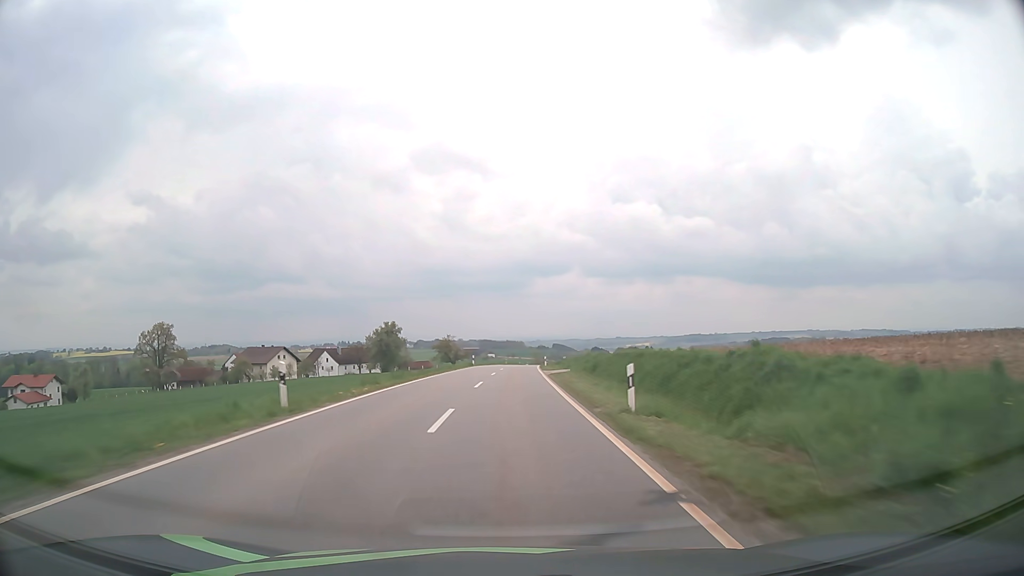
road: tertiary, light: Day
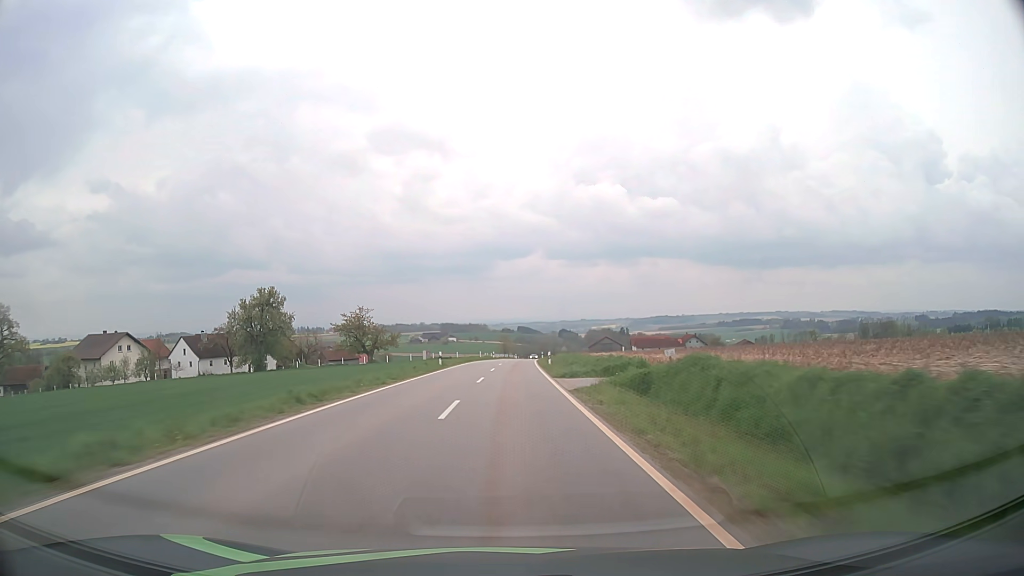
(+1.8, +71.2) m; +3°
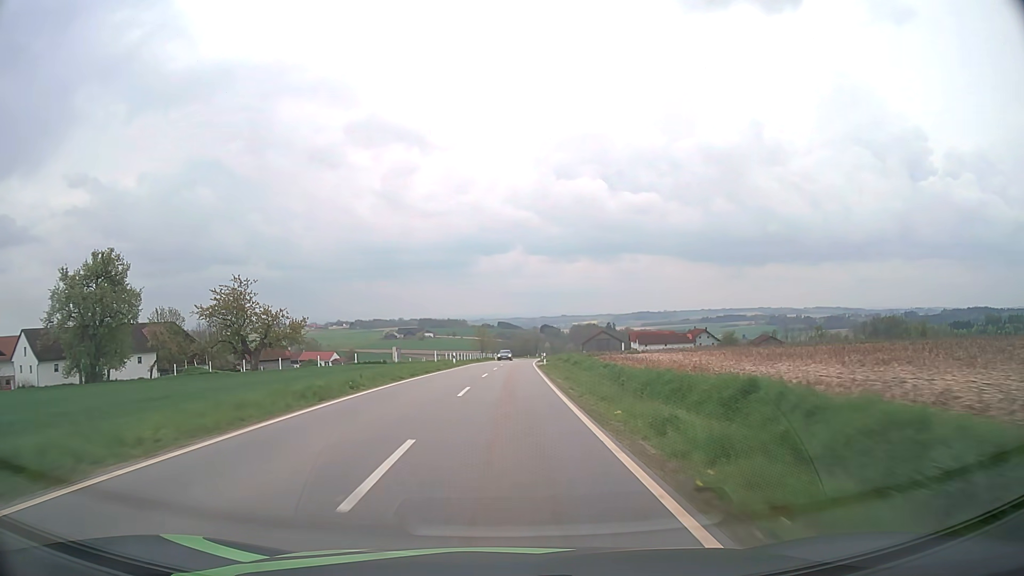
(+0.7, +43.0) m; +2°
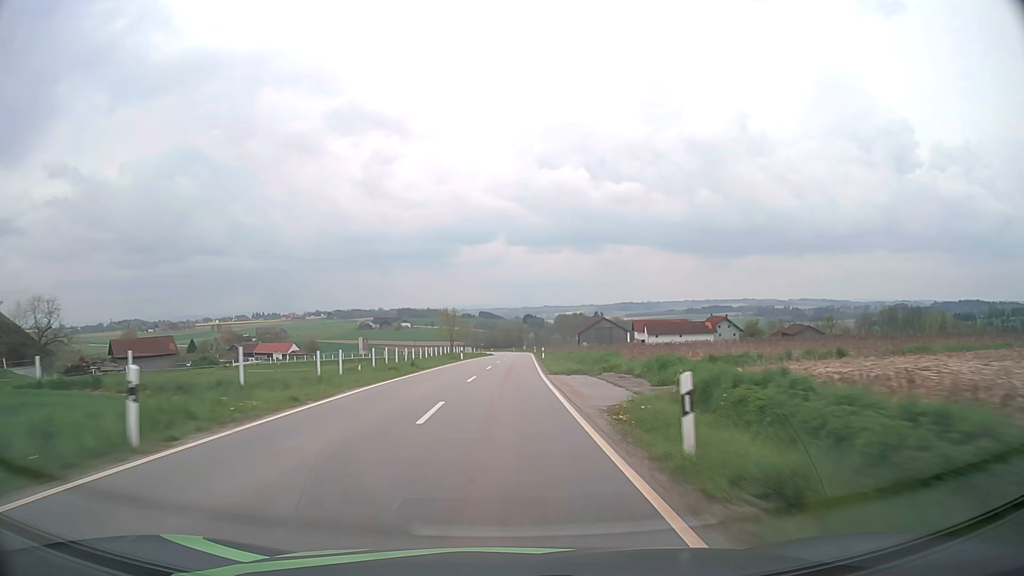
(+0.6, +43.0) m; +1°
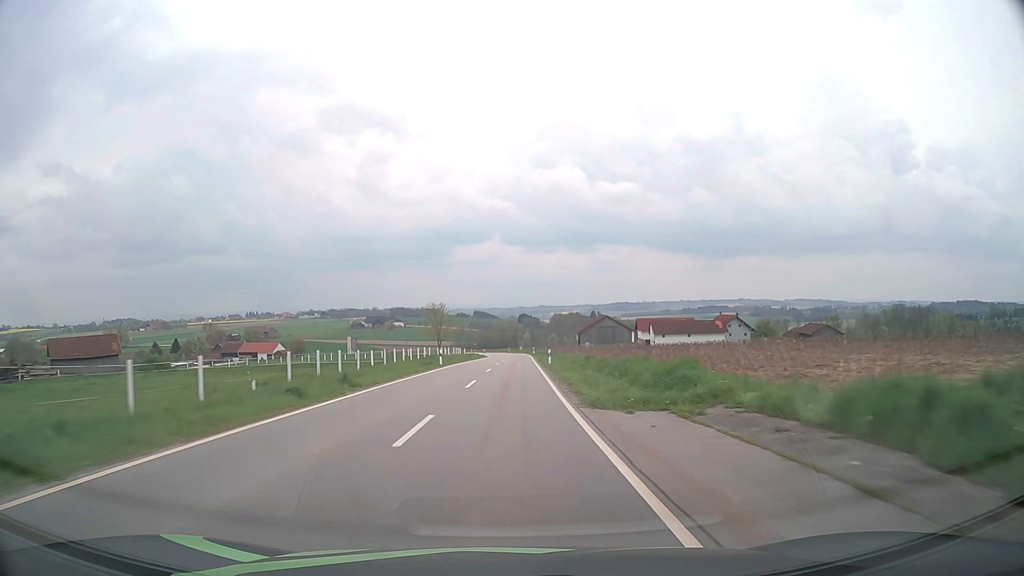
(+0.1, +14.3) m; 0°
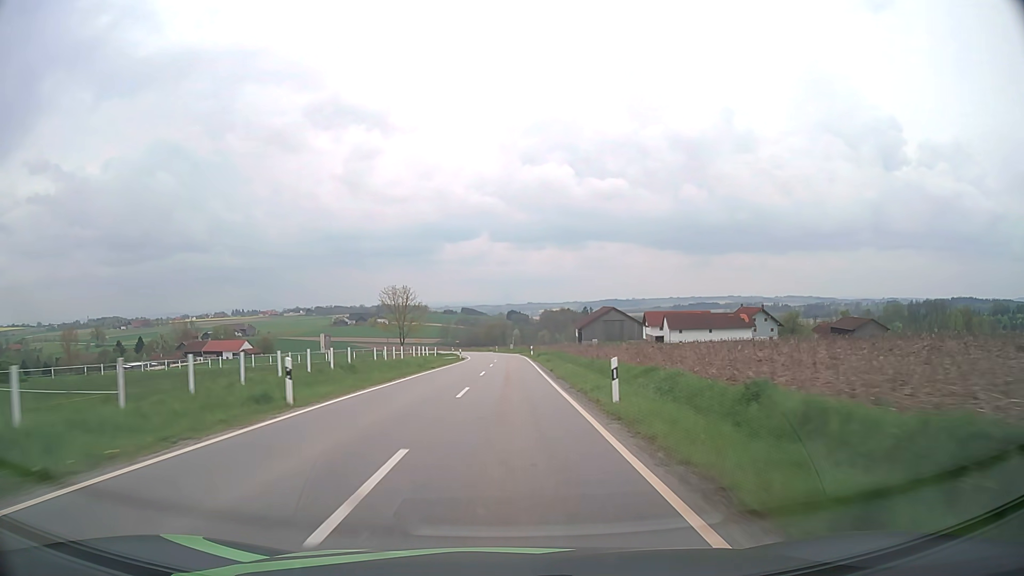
(+0.2, +28.5) m; +1°
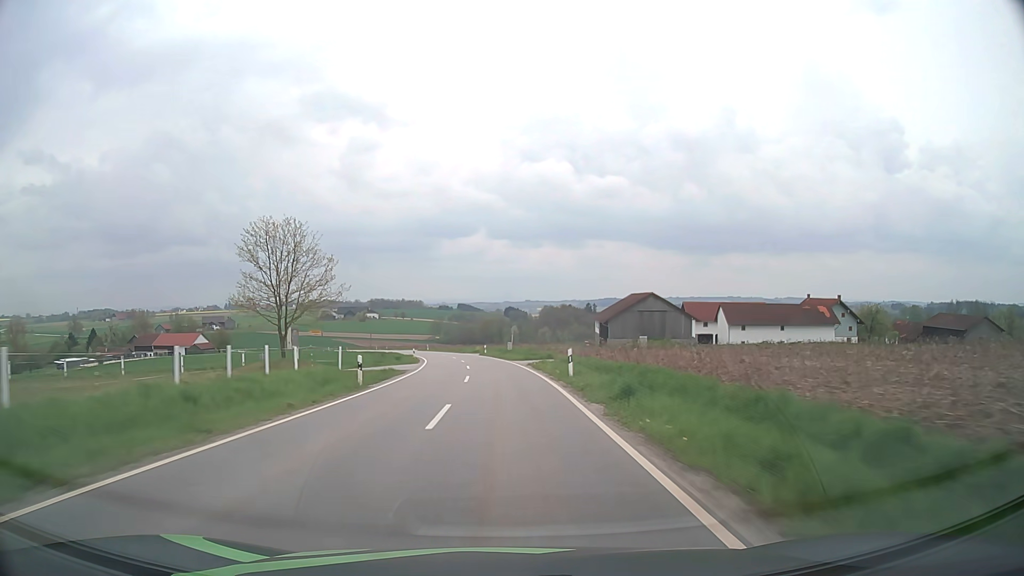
(+0.3, +42.6) m; 0°
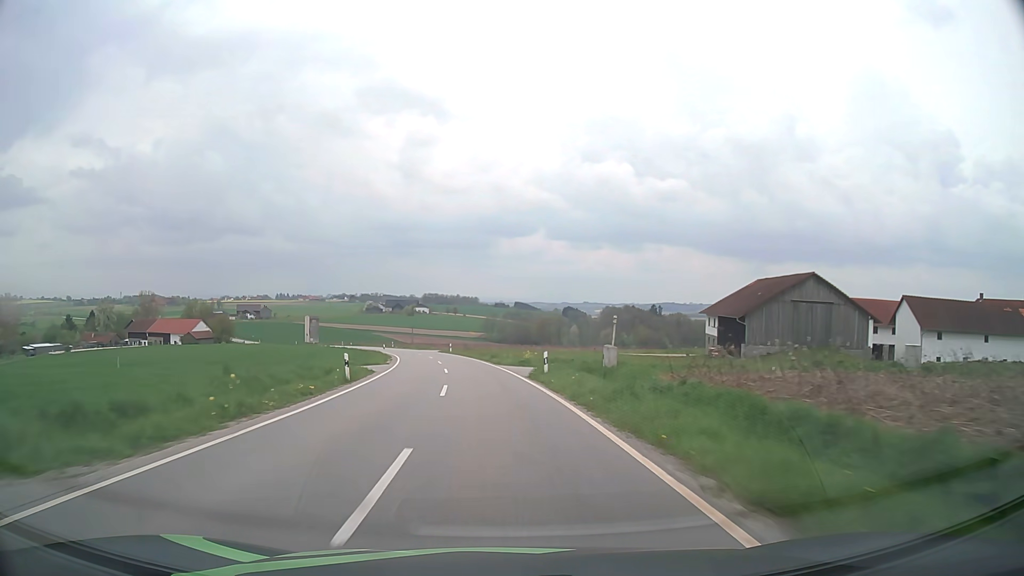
(-1.3, +42.4) m; -4°
(0, +10) (-1, +20) (-1, +30) (-2, +40) (-4, +50) (-6, +60) (-8, +69) (-10, +79) (-13, +89) (-16, +98) m
